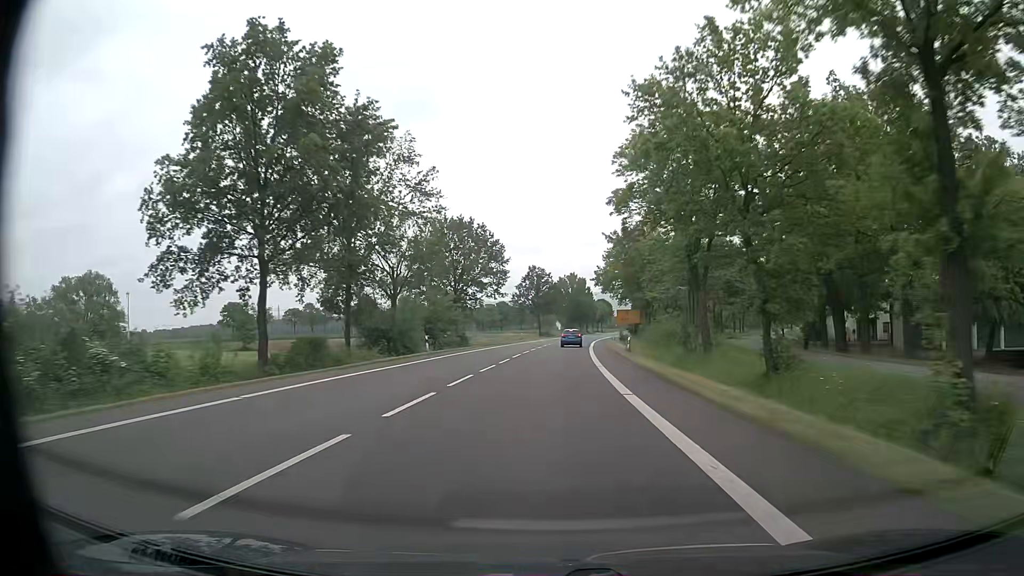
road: primary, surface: asphalt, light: Day
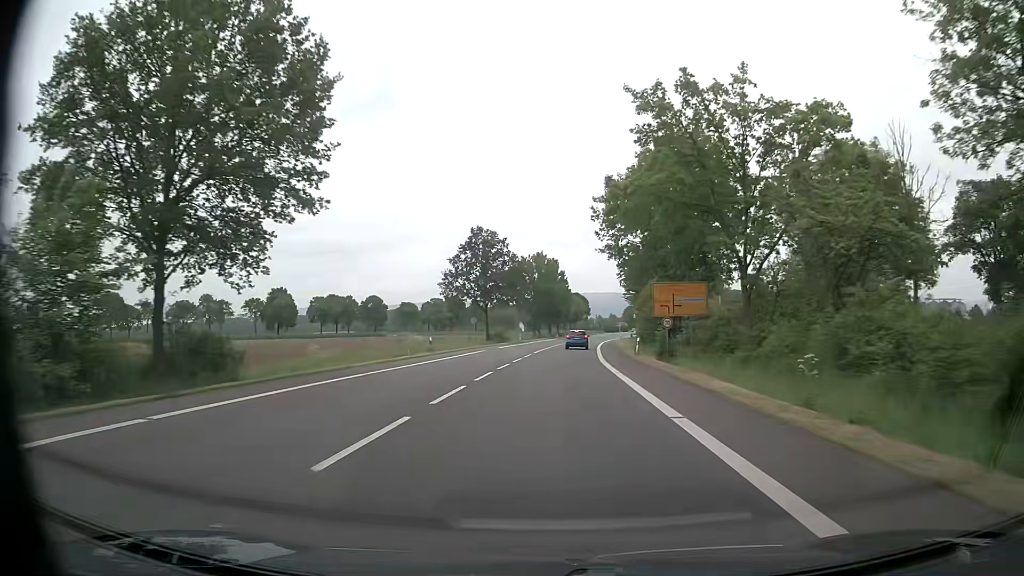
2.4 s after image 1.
(+1.5, +51.6) m; +3°
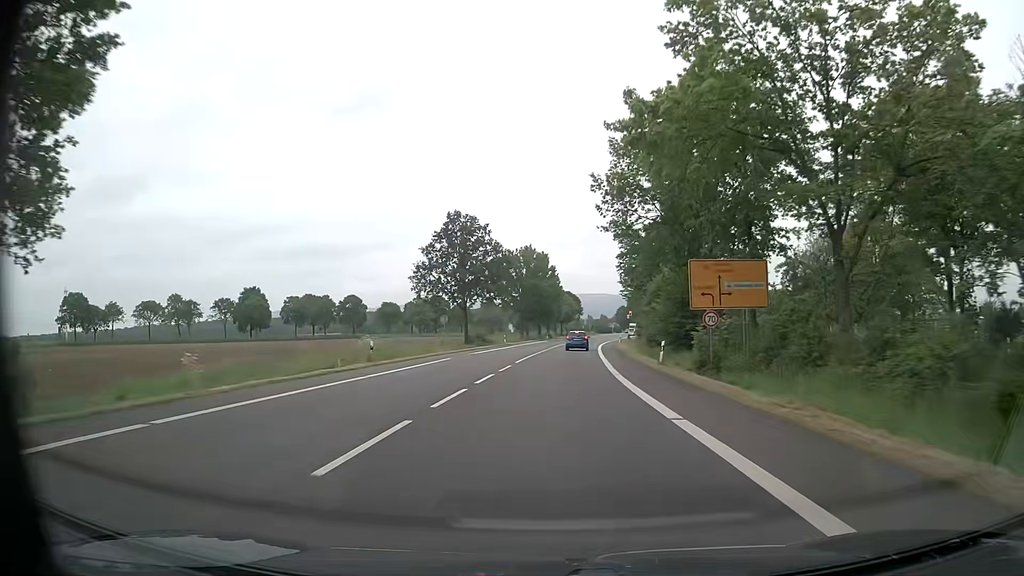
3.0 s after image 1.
(+0.1, +11.9) m; +1°
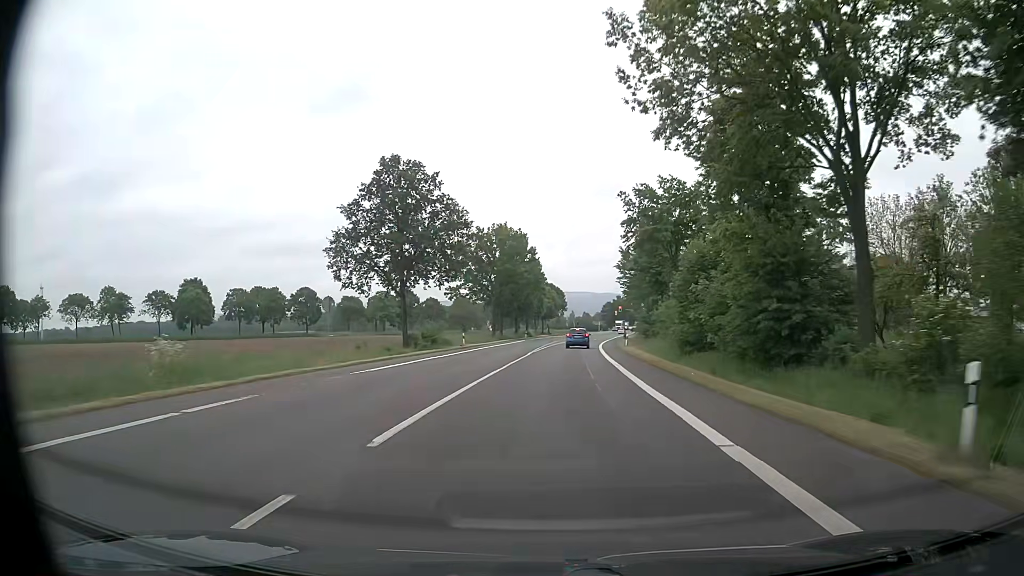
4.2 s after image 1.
(+0.3, +22.7) m; +1°
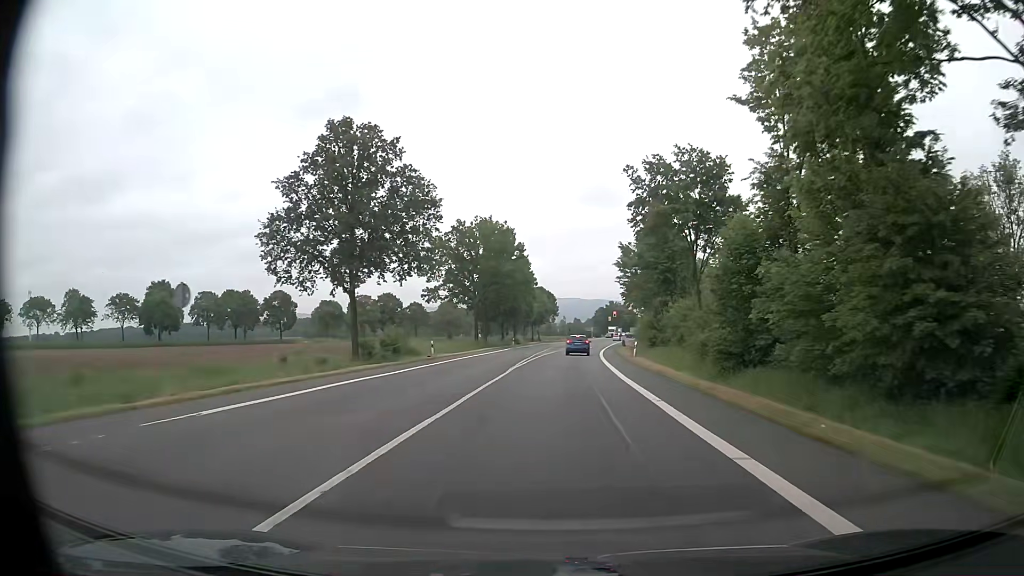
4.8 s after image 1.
(+0.1, +10.8) m; +1°
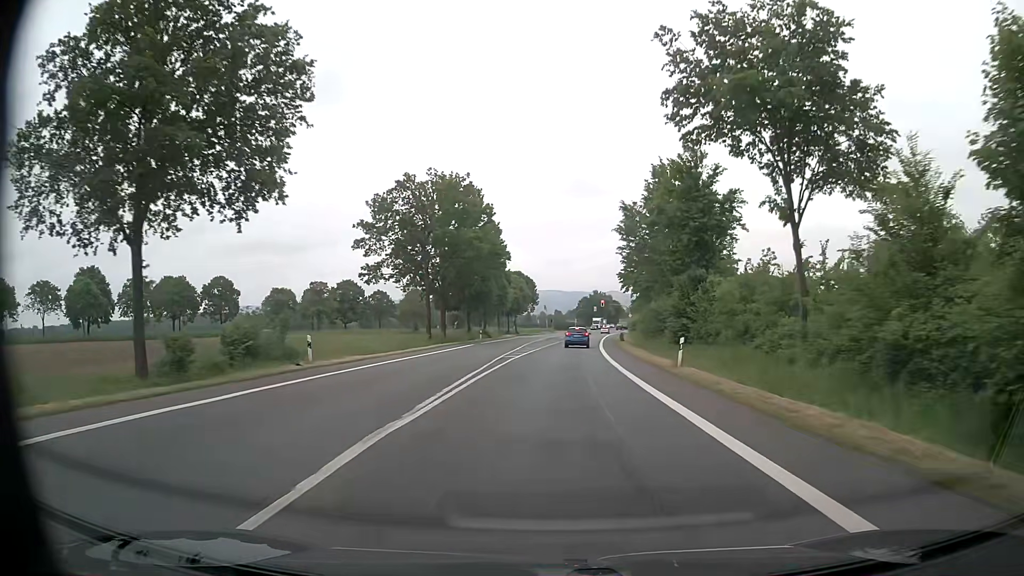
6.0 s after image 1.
(+0.3, +20.4) m; +2°
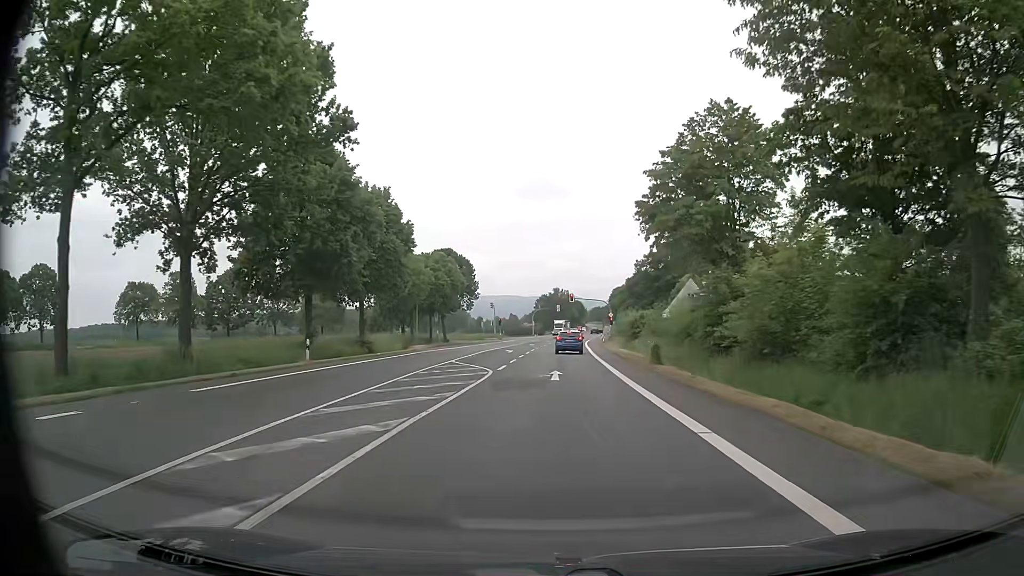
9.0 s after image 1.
(+1.5, +44.5) m; +4°
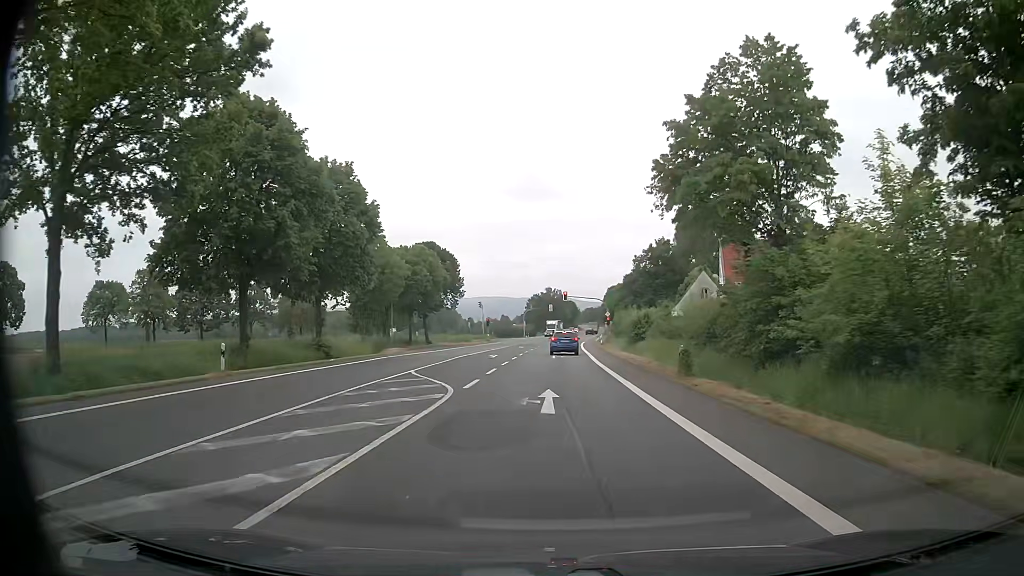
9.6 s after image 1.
(0.0, +7.8) m; +1°
(0, +10) (0, +20) (0, +30) (+1, +40) (+1, +50) (+1, +60) (+2, +70) (+2, +80) (+3, +90) (+4, +100) m
